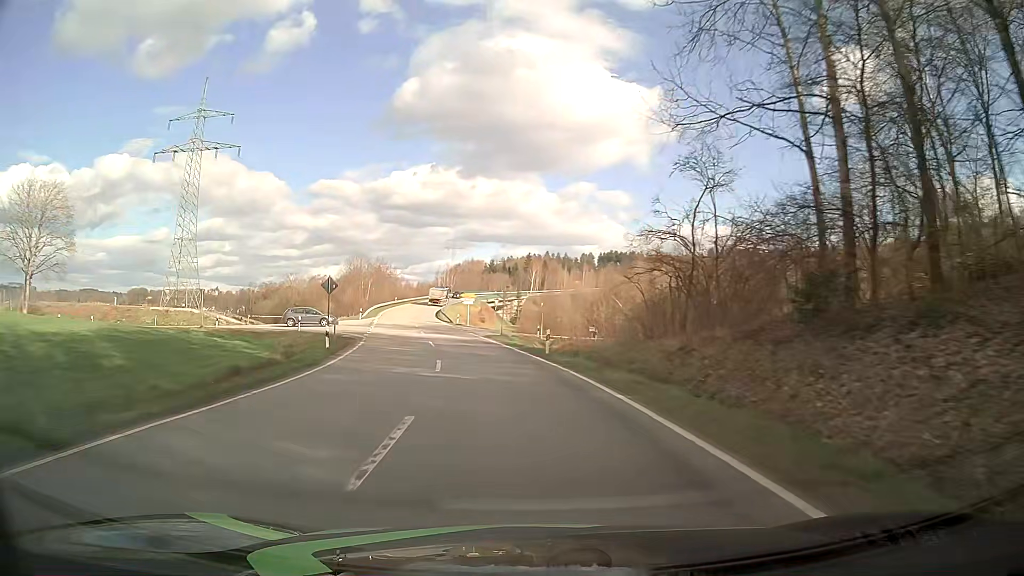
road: tertiary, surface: asphalt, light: Day
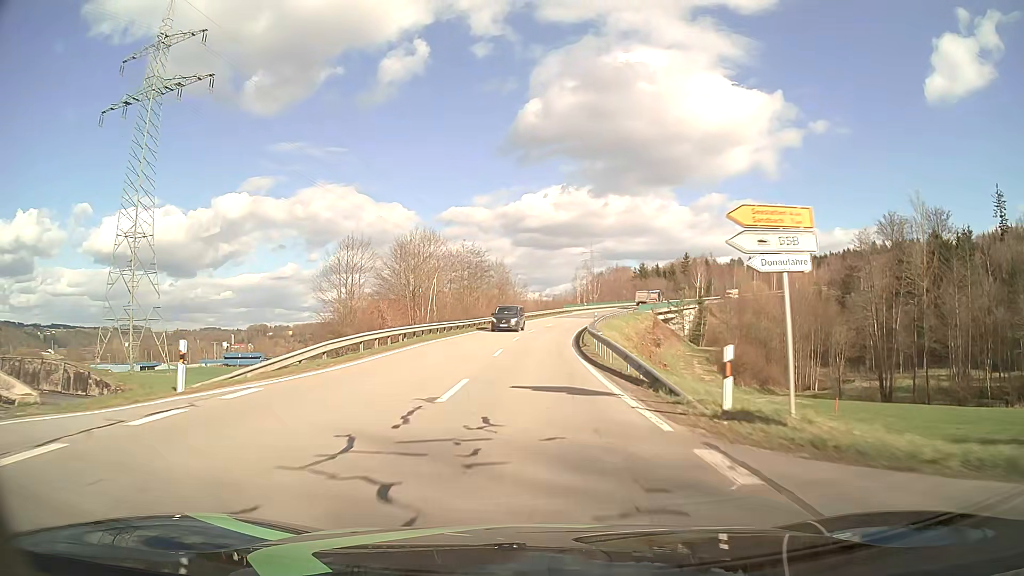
(-8.2, +55.2) m; -13°
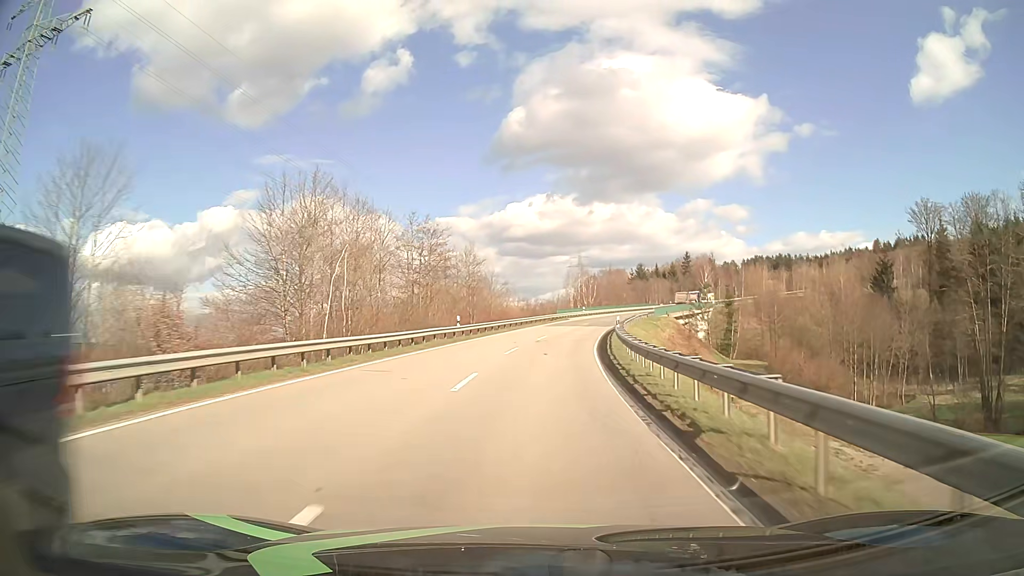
(+0.1, +22.7) m; +1°
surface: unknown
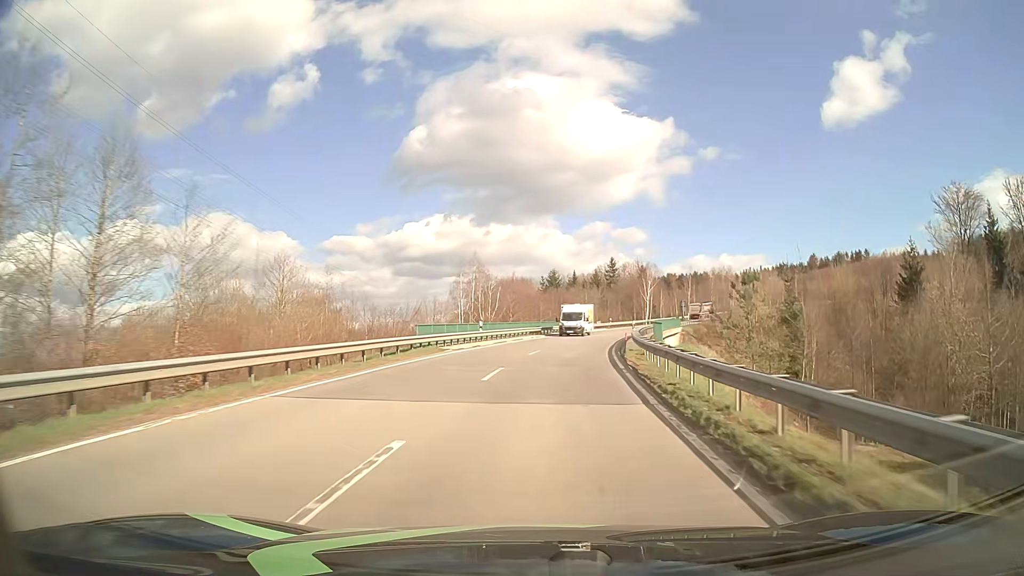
(+3.0, +45.6) m; +9°
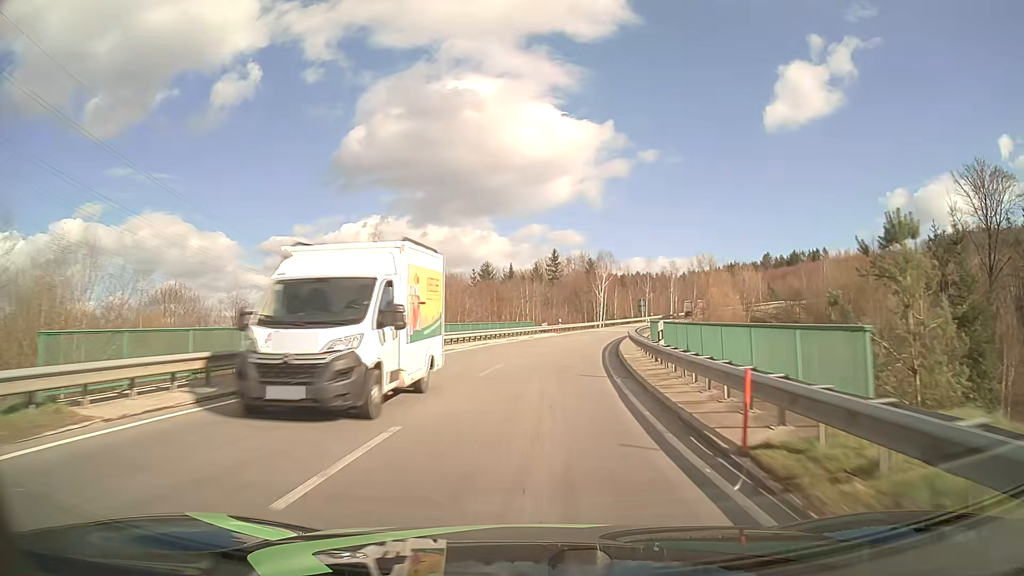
(+1.2, +22.9) m; +6°
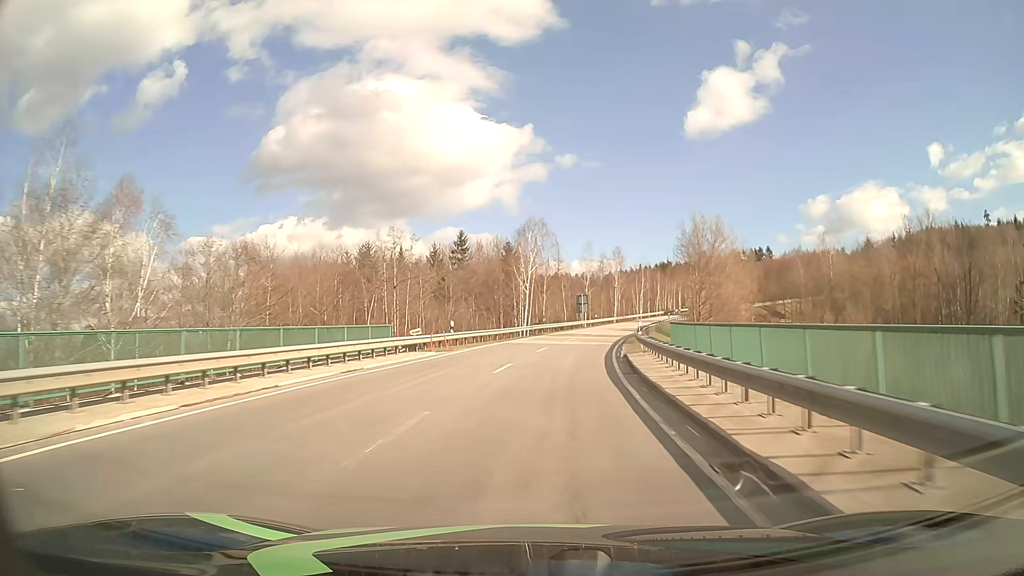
(+2.2, +34.4) m; +7°
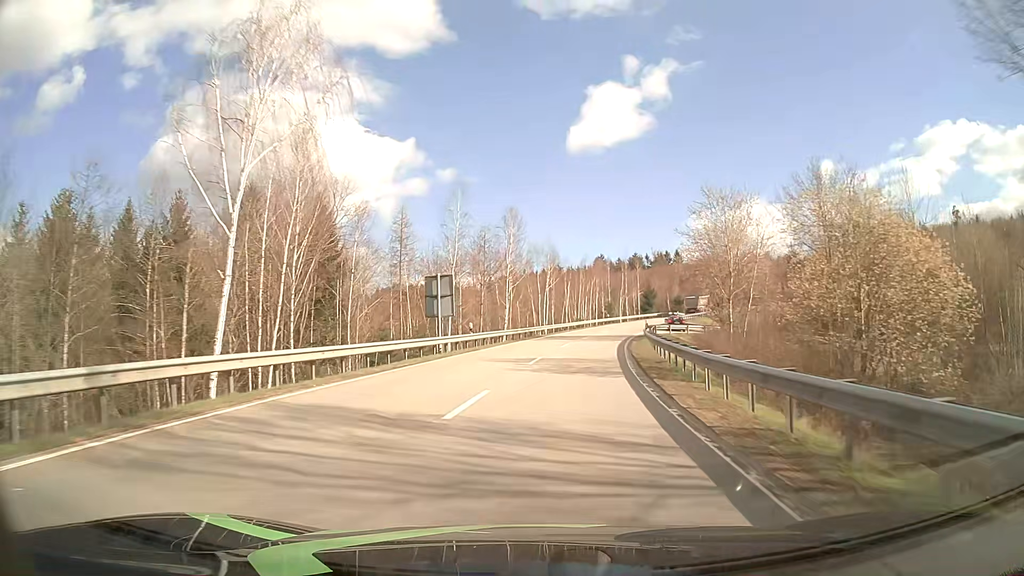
(+4.1, +45.8) m; +10°
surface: asphalt
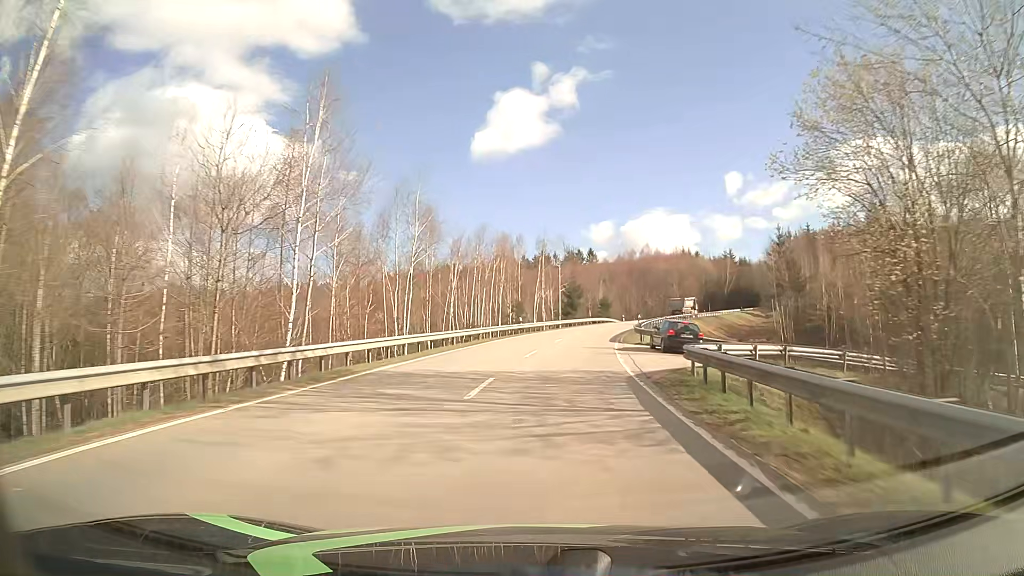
(+2.6, +34.4) m; +8°
(0, +10) (+1, +20) (+2, +30) (+3, +40) (+5, +50) (+7, +59) (+10, +69) (+13, +79) (+16, +88) (+20, +97) m
